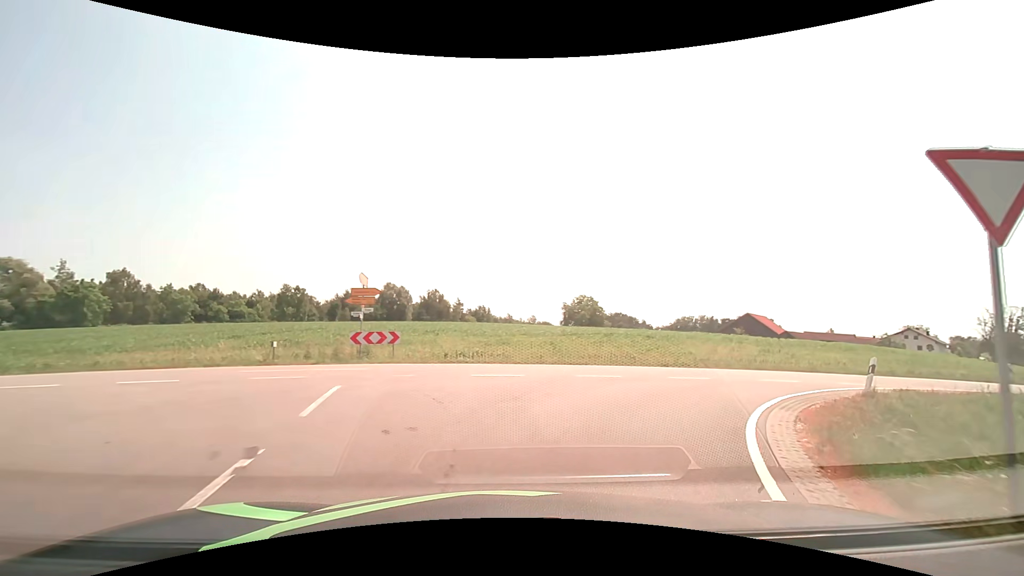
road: tertiary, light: Day
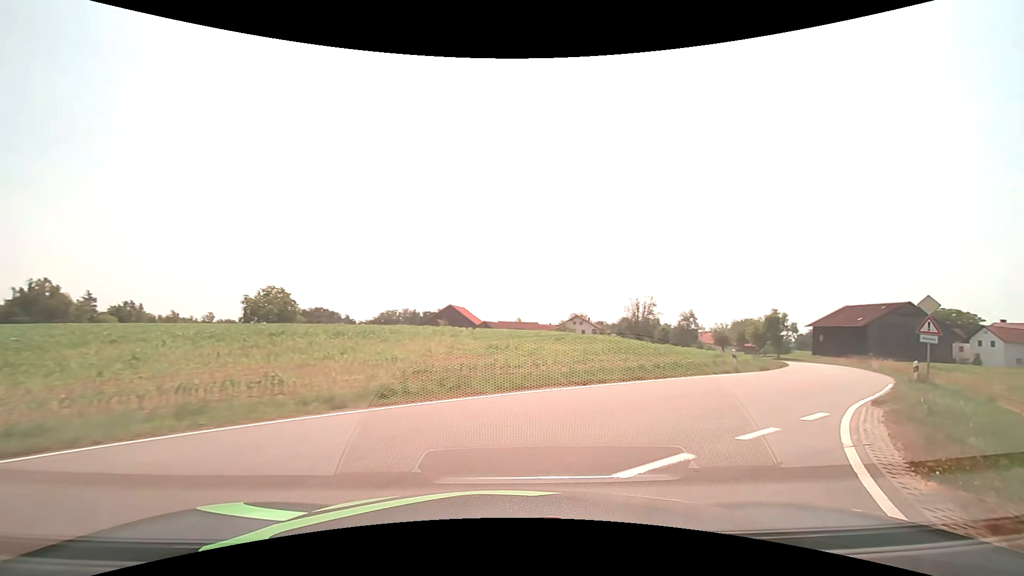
(+3.4, +12.4) m; +33°
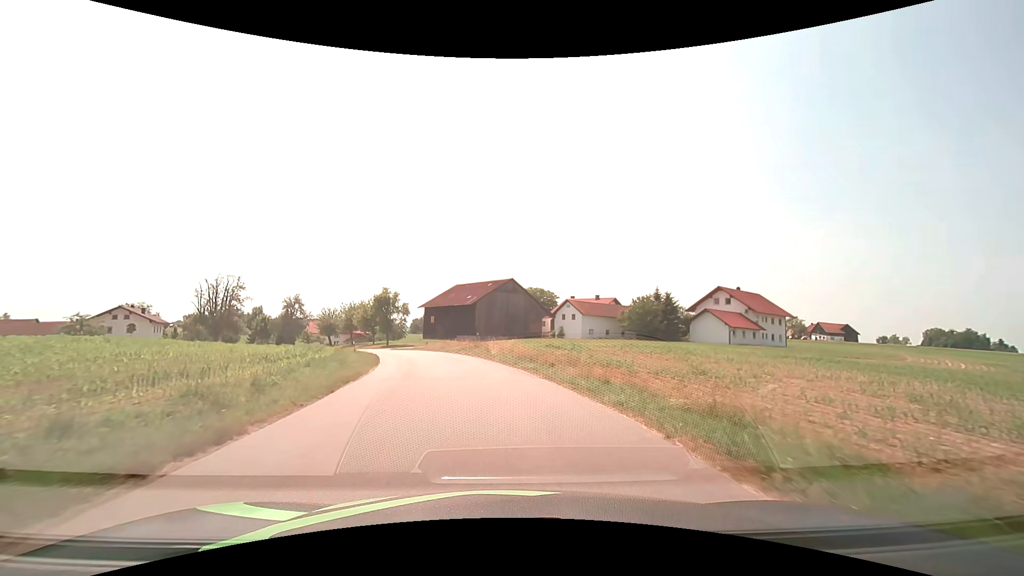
(+12.5, +21.7) m; +42°
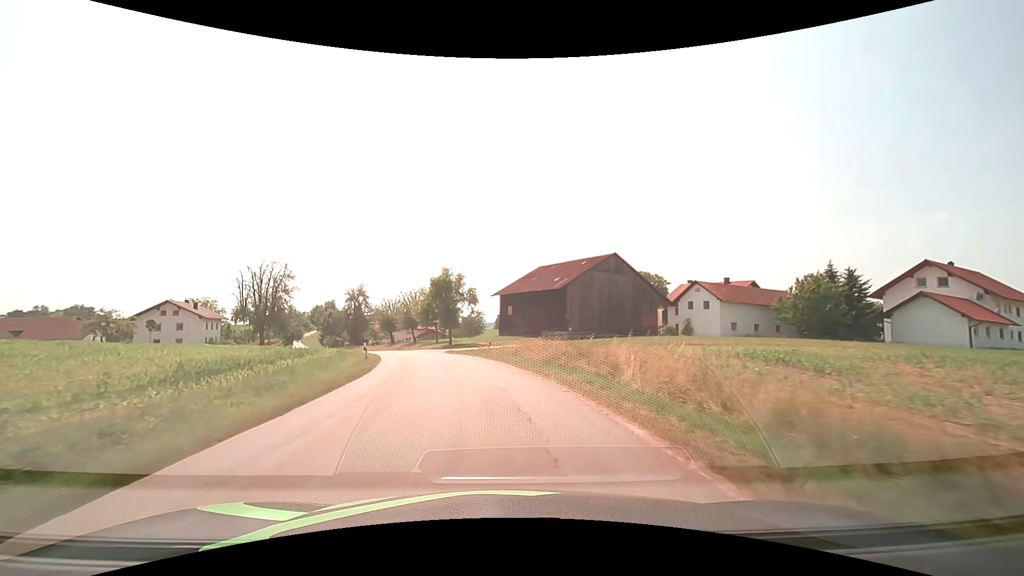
(-1.7, +22.0) m; -10°
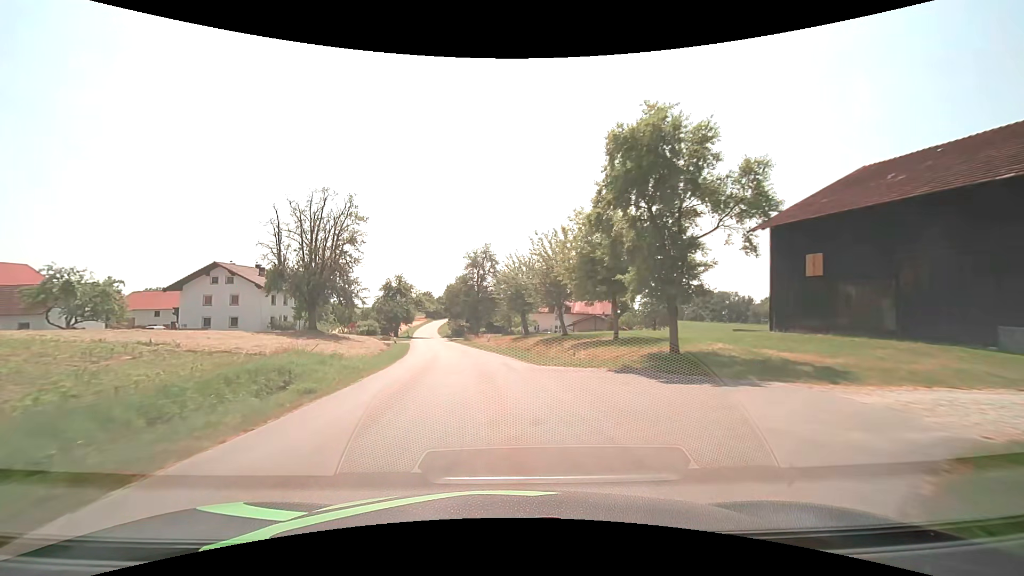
(-6.6, +40.6) m; -17°
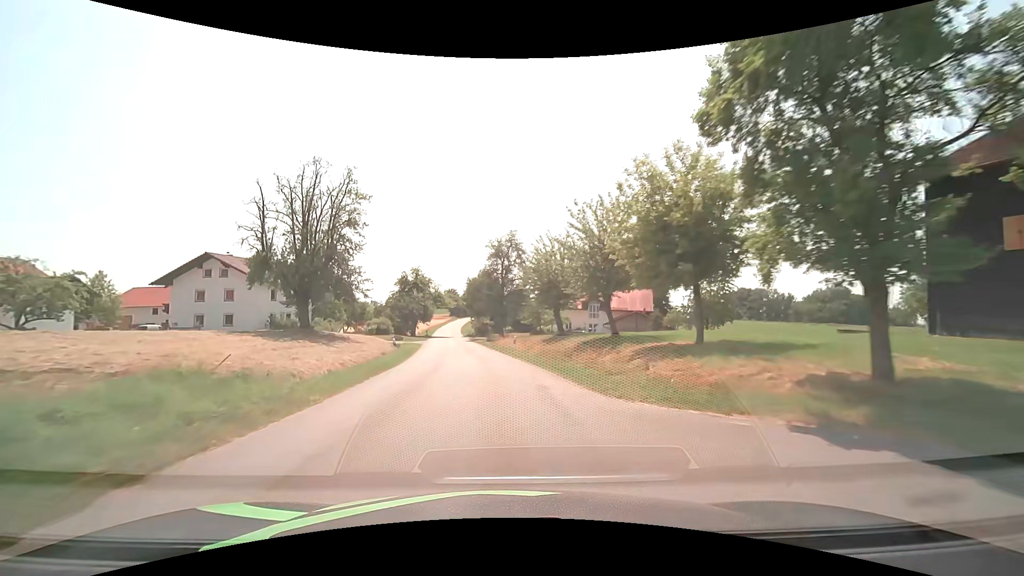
(-0.2, +8.7) m; -3°
(0, +10) (-1, +20) (-2, +30) (-4, +40) (-5, +50) (-6, +60) (-8, +70) (-9, +79) (-10, +89) (-11, +99) m
